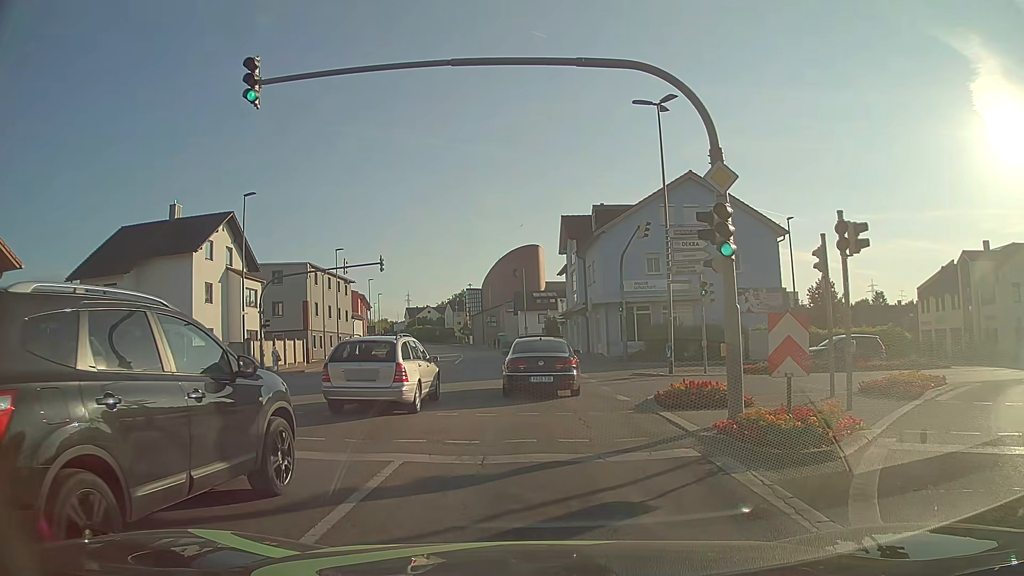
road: tertiary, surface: asphalt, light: Day
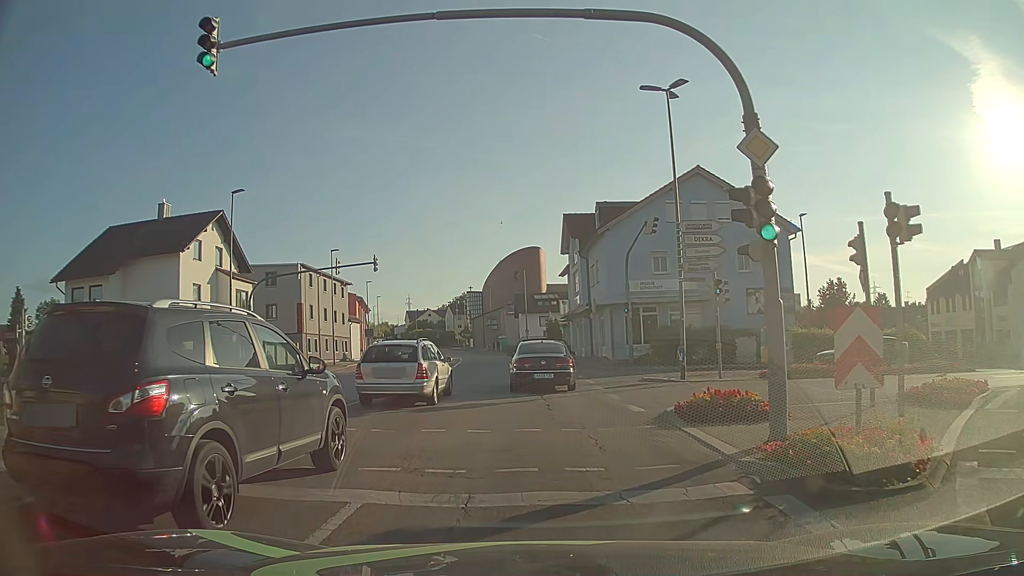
(0.0, +1.9) m; 0°
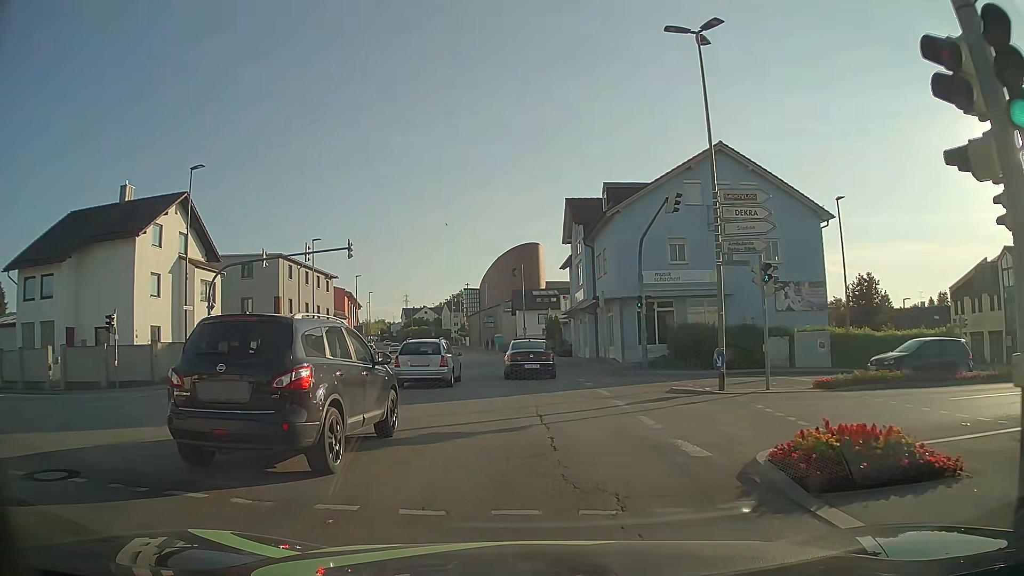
(0.0, +5.2) m; +1°
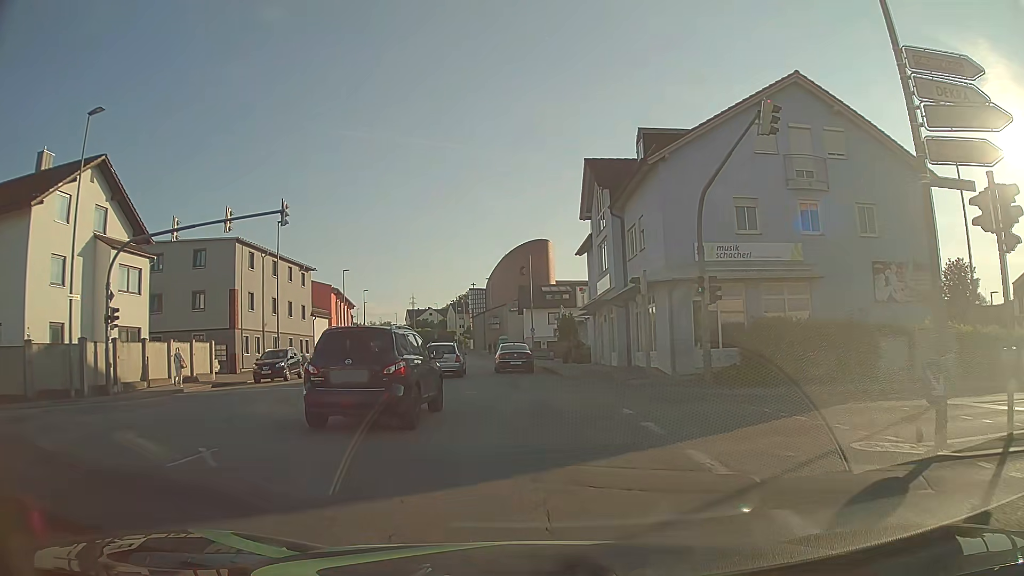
(-0.2, +10.1) m; -1°
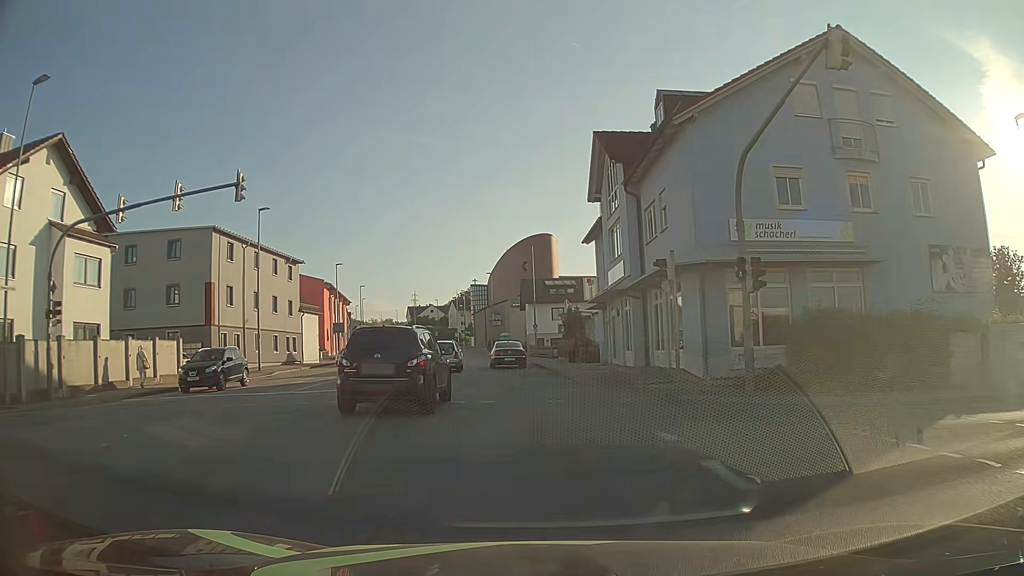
(0.0, +4.0) m; 0°
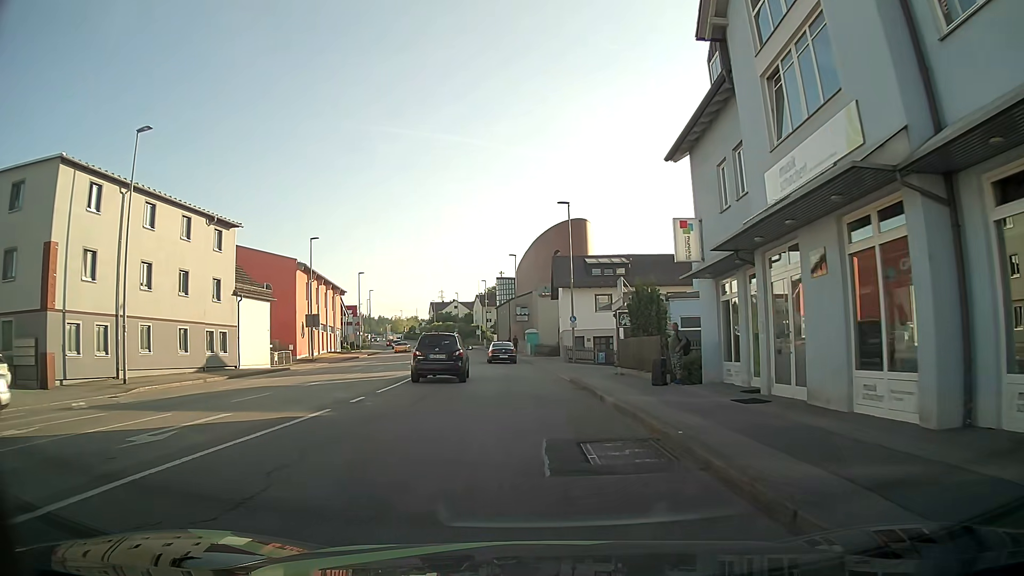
(-0.5, +18.2) m; -4°
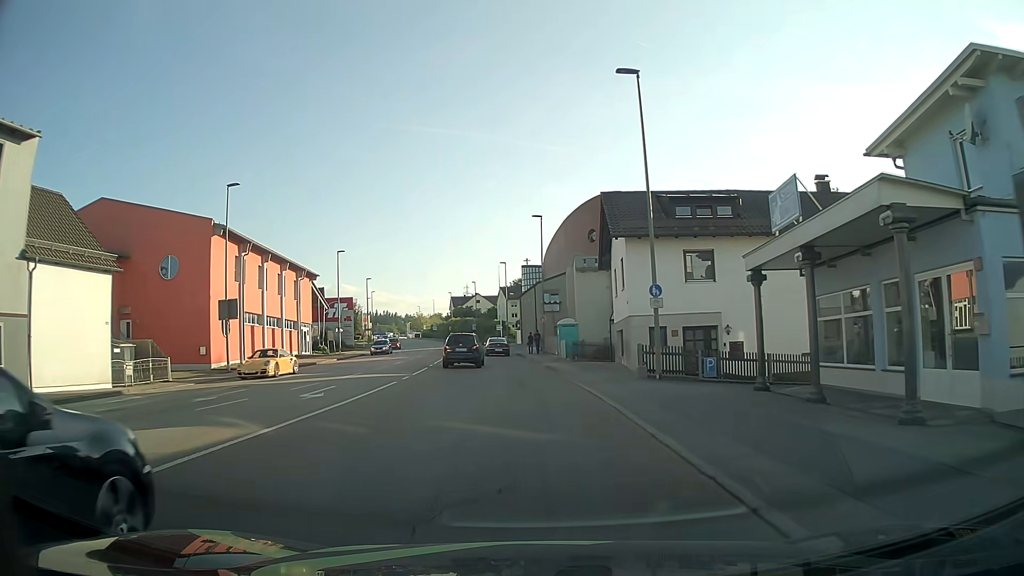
(0.0, +21.2) m; -1°
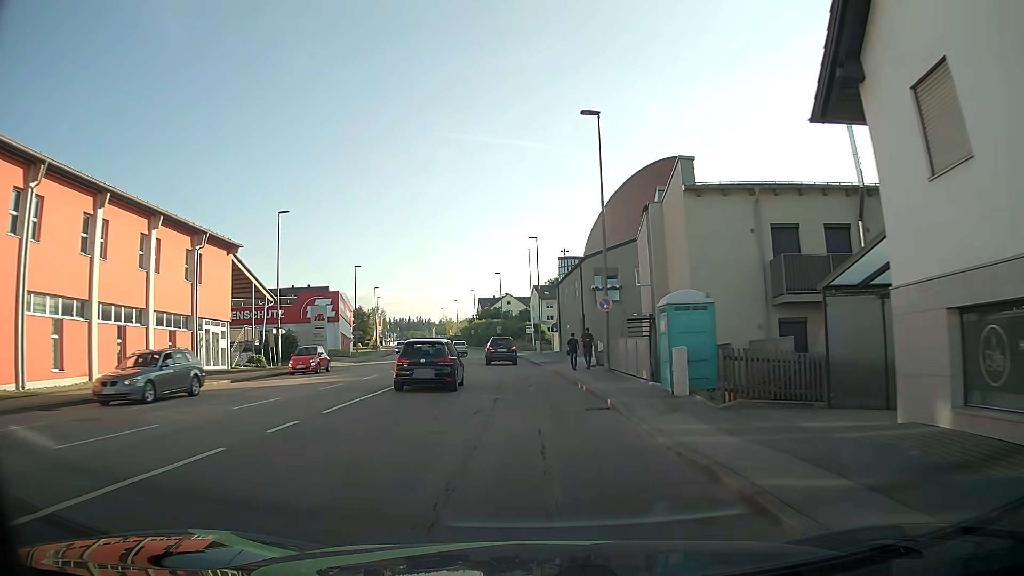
(-0.8, +24.6) m; -3°
(0, +10) (0, +20) (-1, +30) (-2, +40) (-2, +50) (-4, +60) (-5, +70) (-6, +80) (-8, +89) (-10, +99) m
